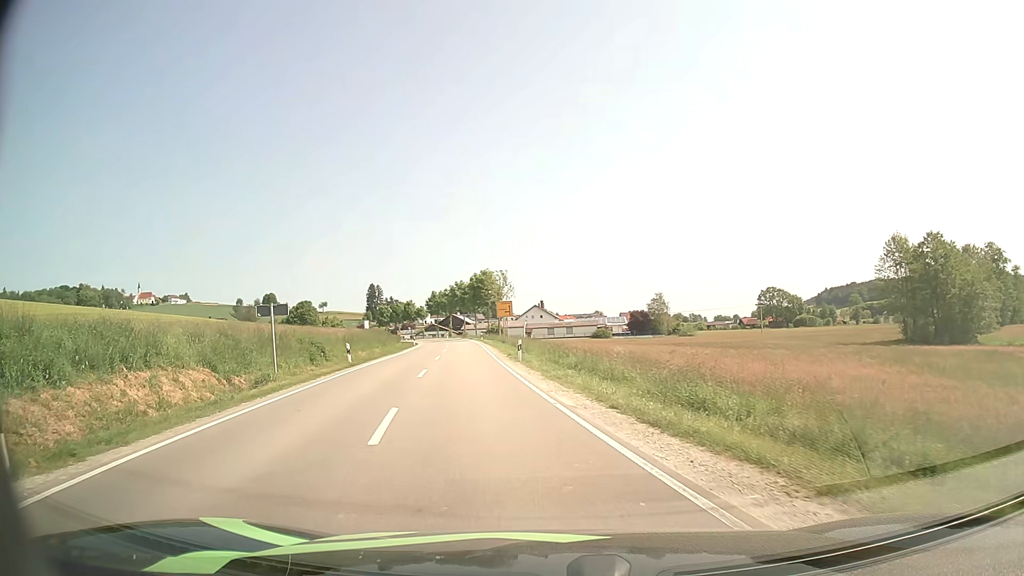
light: Day
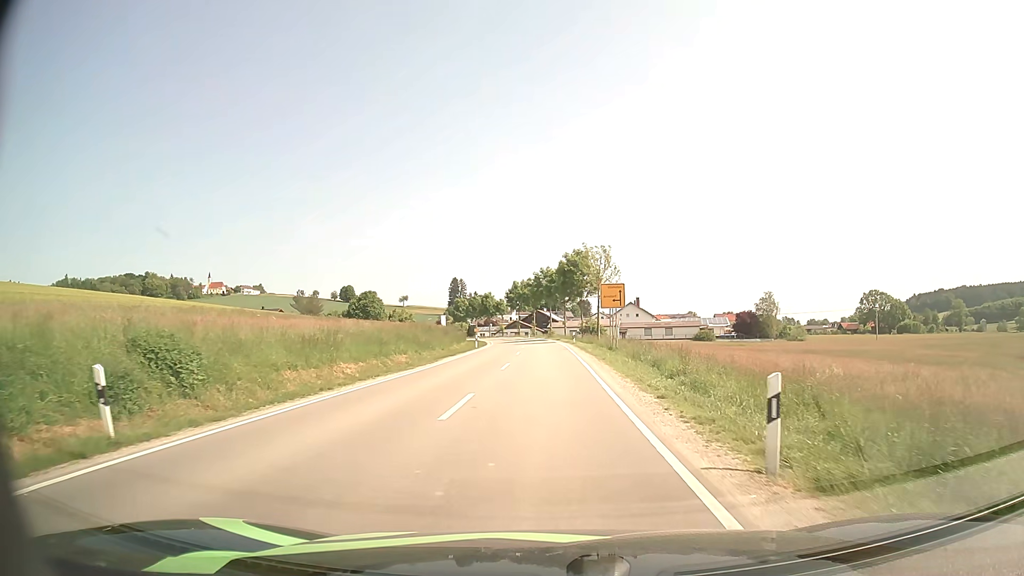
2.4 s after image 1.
(-2.4, +22.8) m; -7°
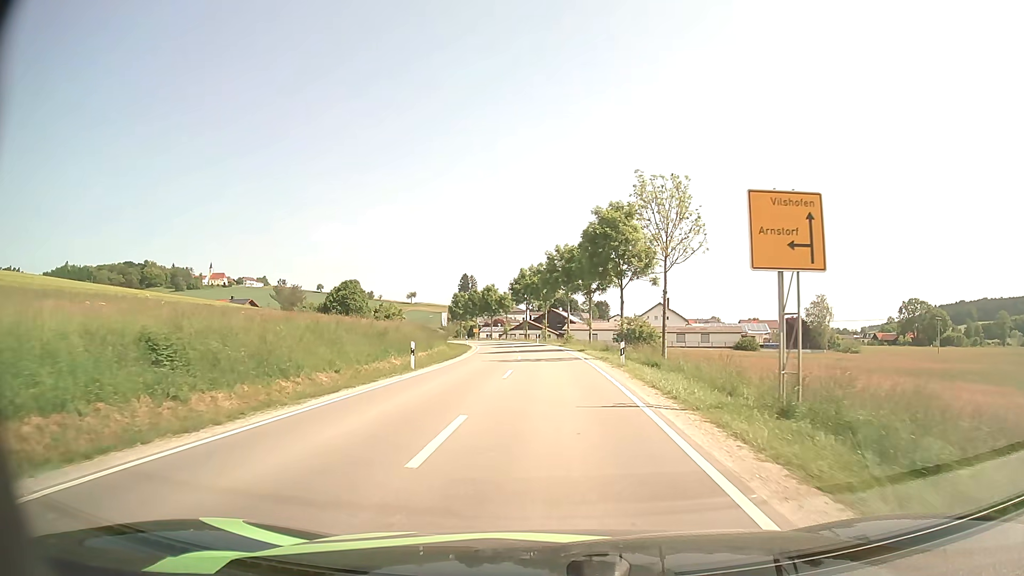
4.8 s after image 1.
(-0.2, +27.9) m; -1°
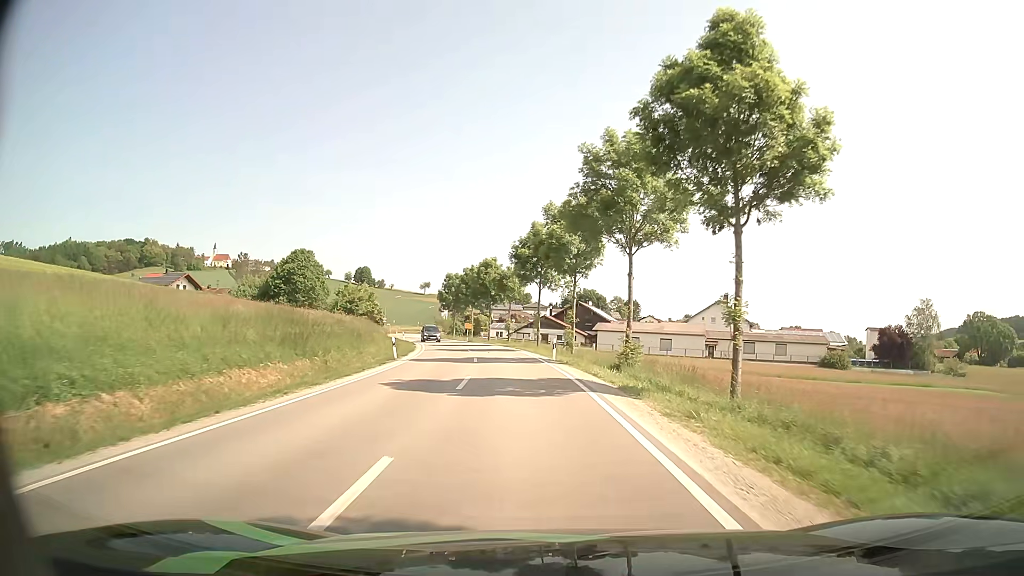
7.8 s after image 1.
(-0.4, +39.9) m; -2°
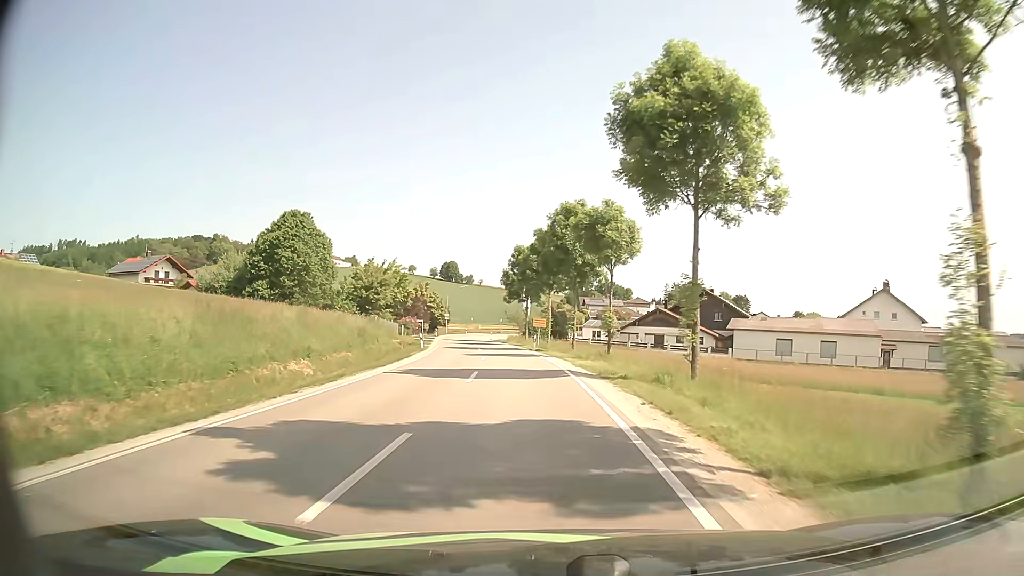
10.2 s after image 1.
(-1.8, +34.9) m; -8°
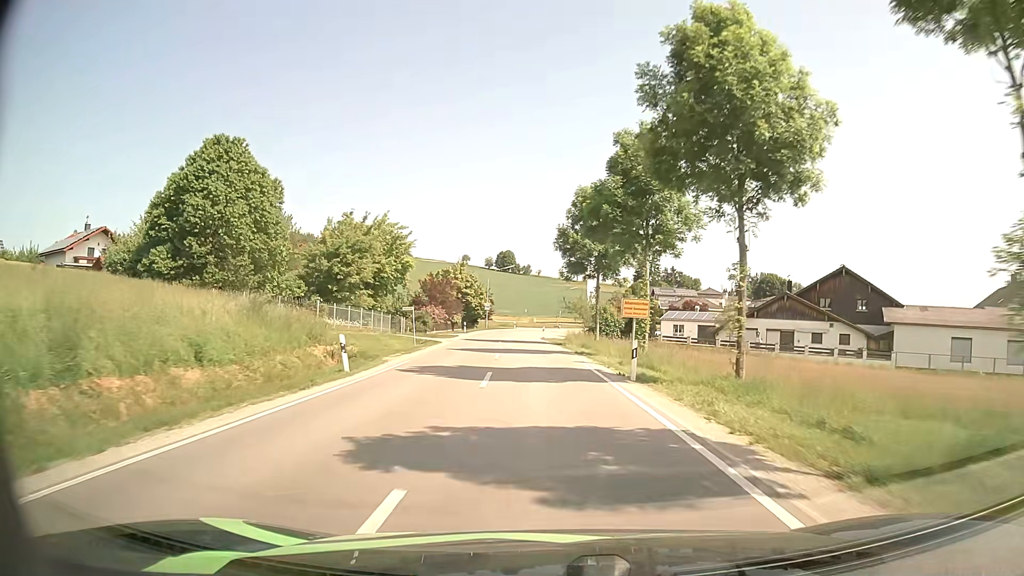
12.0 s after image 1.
(-1.3, +27.3) m; -5°
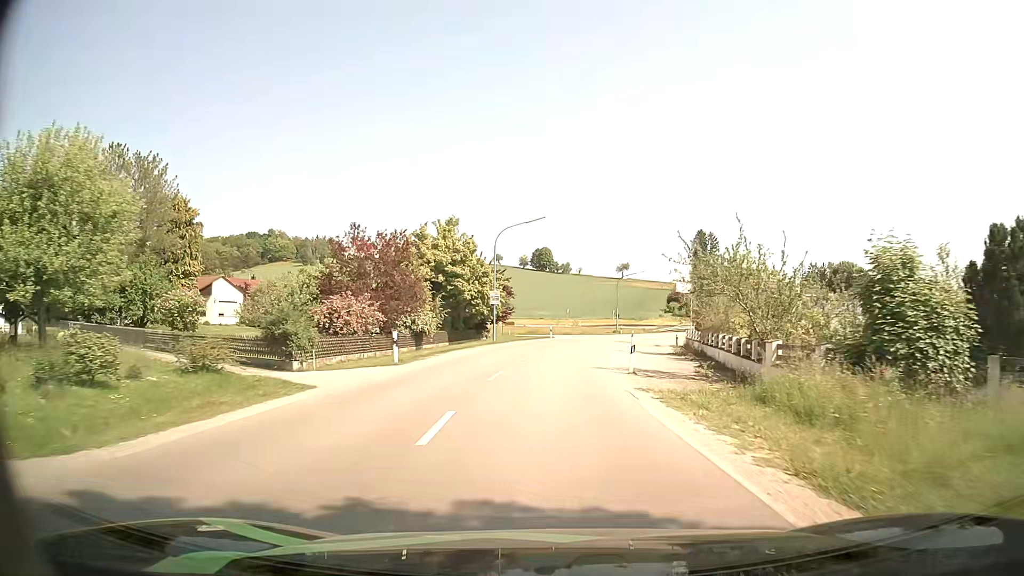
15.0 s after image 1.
(-1.8, +43.5) m; -3°
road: secondary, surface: asphalt
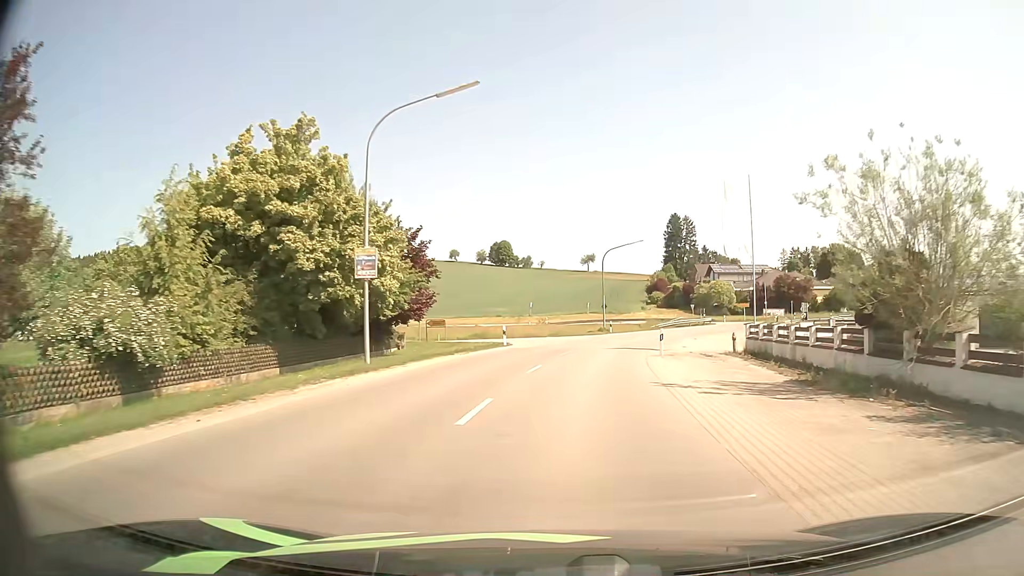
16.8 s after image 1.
(+0.4, +25.8) m; +3°
(0, +10) (+1, +20) (+2, +30) (+5, +40) (+8, +49) (+12, +58) (+17, +67) (+23, +75) (+29, +82) (+37, +89) m
